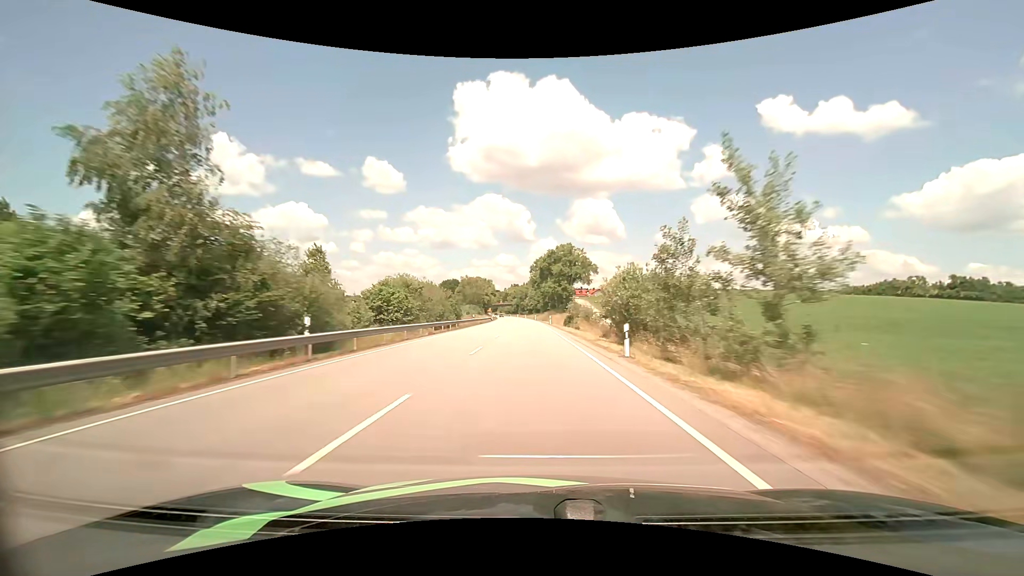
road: primary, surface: asphalt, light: Day
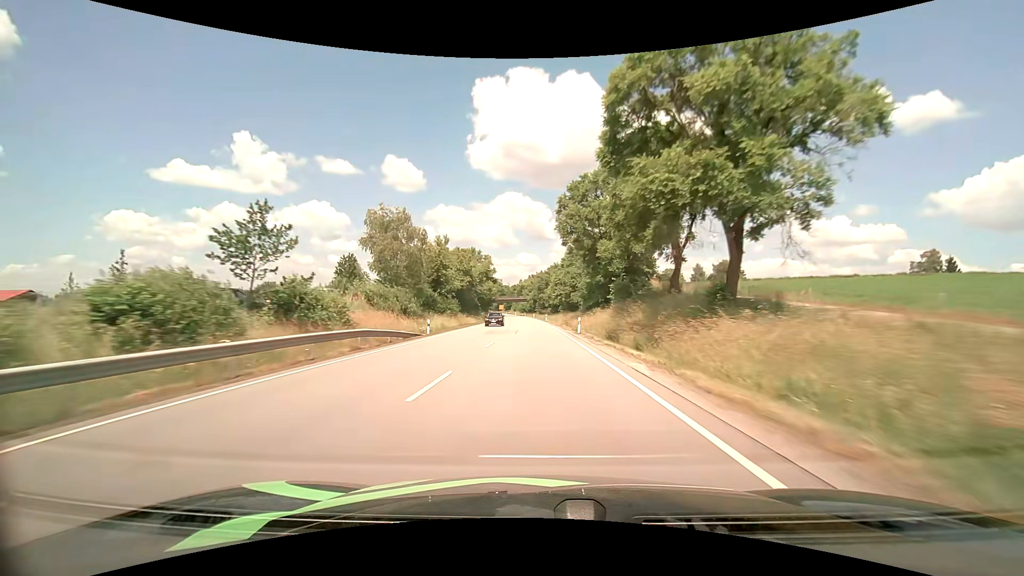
(-1.9, +80.7) m; -2°
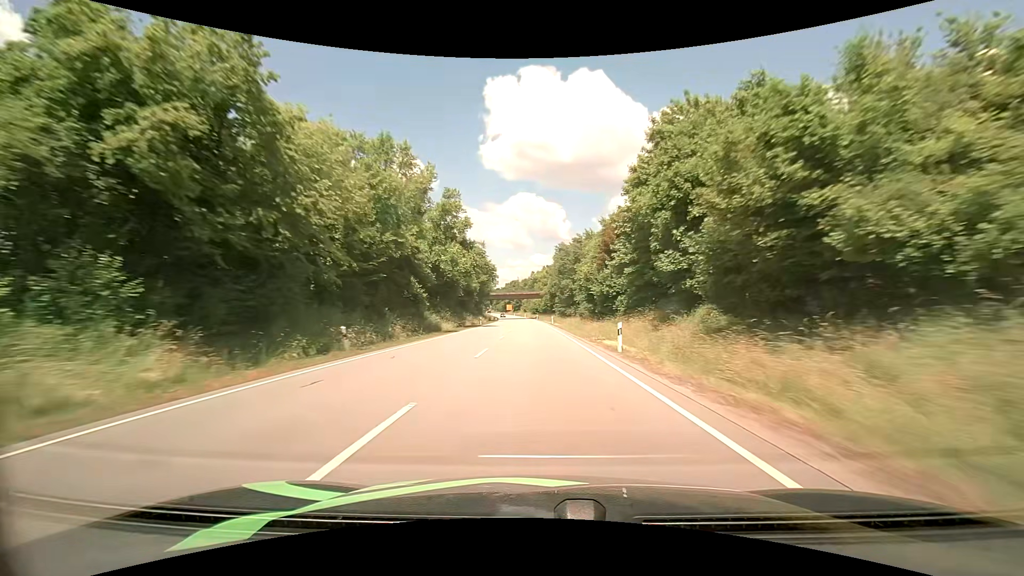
(-1.1, +64.0) m; -2°
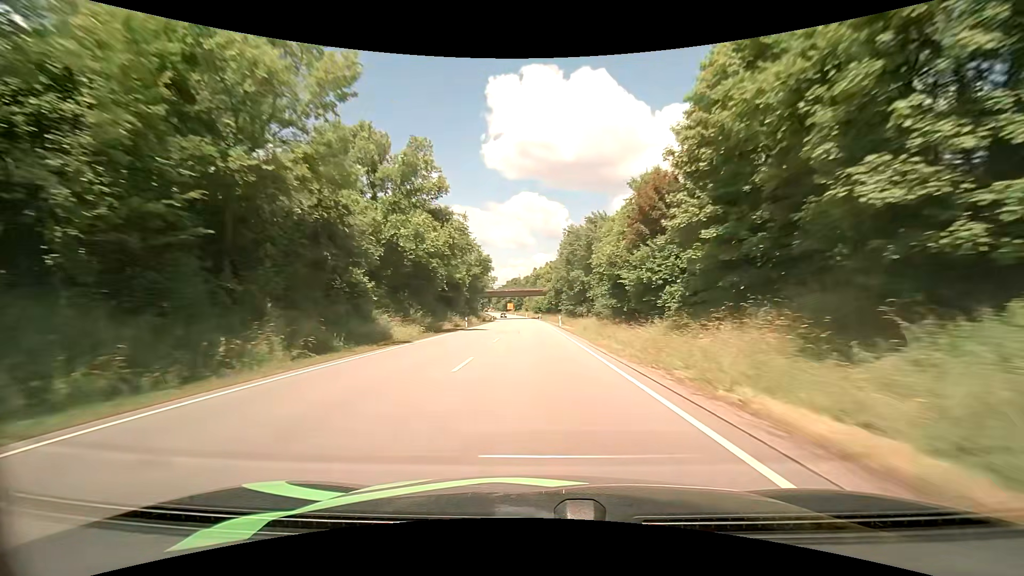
(-0.1, +15.9) m; 0°
(0, +10) (0, +20) (0, +30) (0, +40) (-1, +50) (-1, +60) (-1, +70) (-2, +80) (-2, +90) (-2, +100) m
